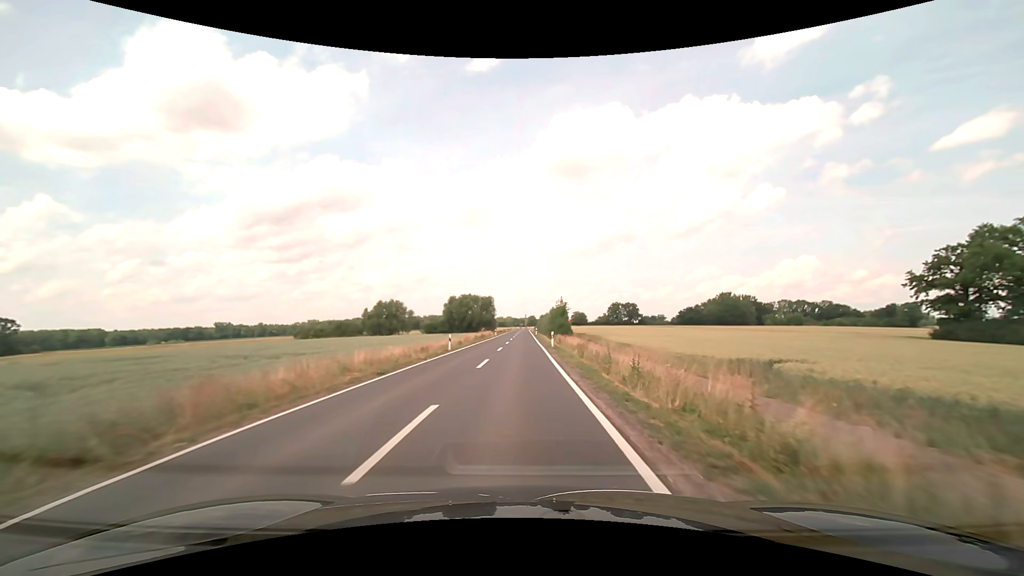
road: secondary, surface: asphalt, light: Day
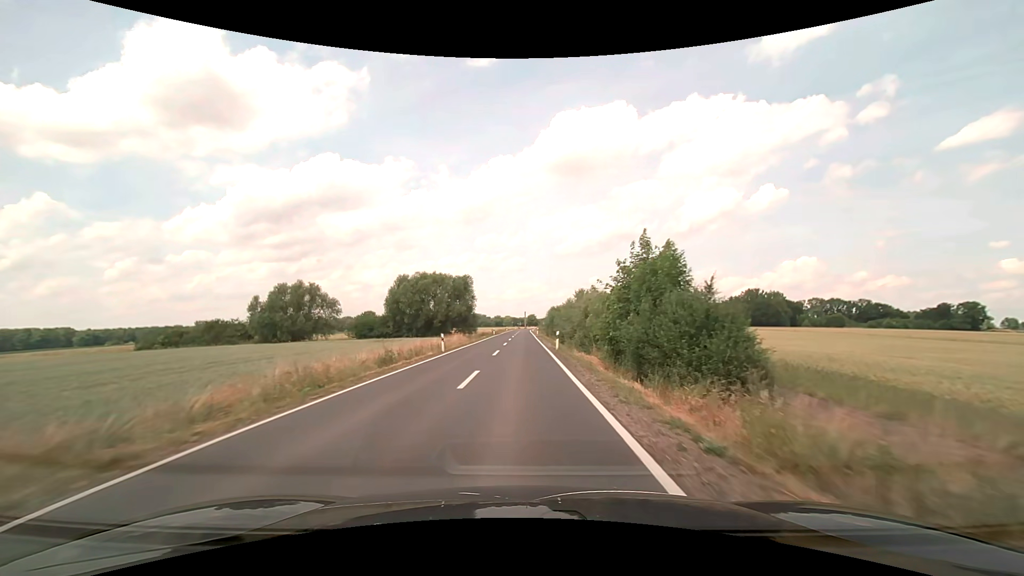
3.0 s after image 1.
(+0.1, +53.7) m; 0°
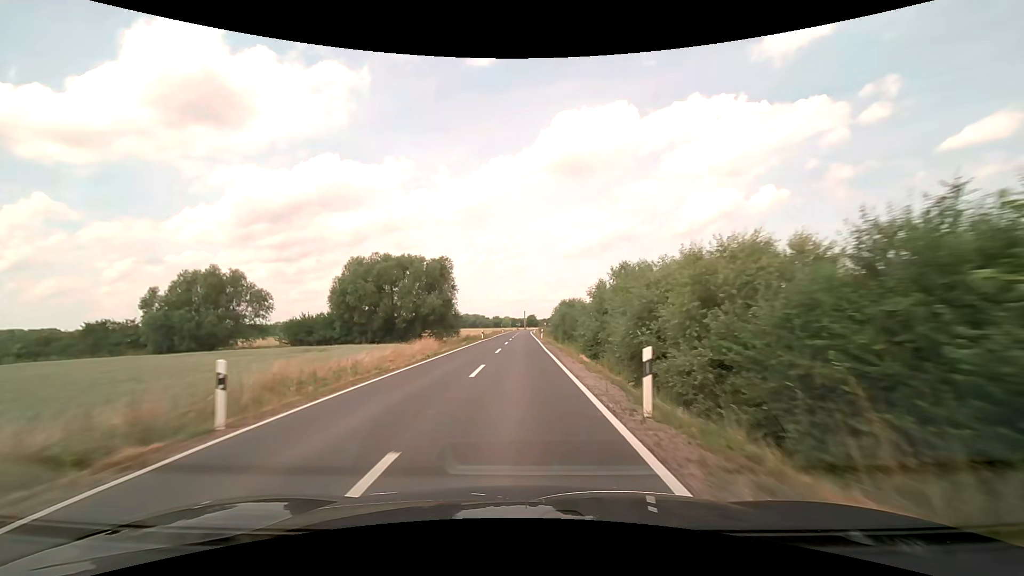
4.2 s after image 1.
(0.0, +21.5) m; 0°
(0, +10) (0, +20) (0, +30) (0, +40) (0, +50) (0, +60) (0, +70) (0, +80) (0, +90) (0, +100) m
